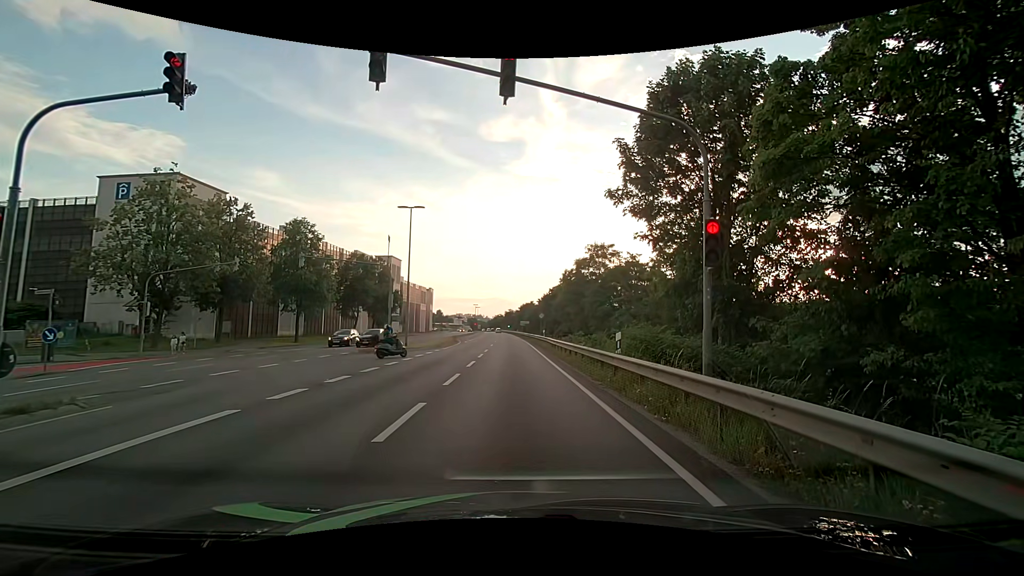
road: primary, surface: asphalt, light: Day
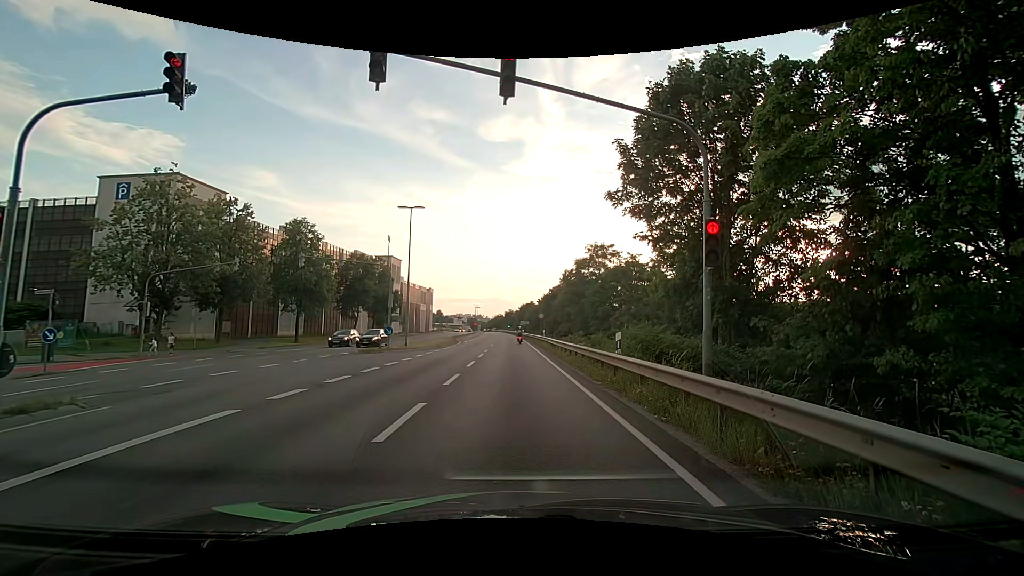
(0.0, +0.1) m; 0°
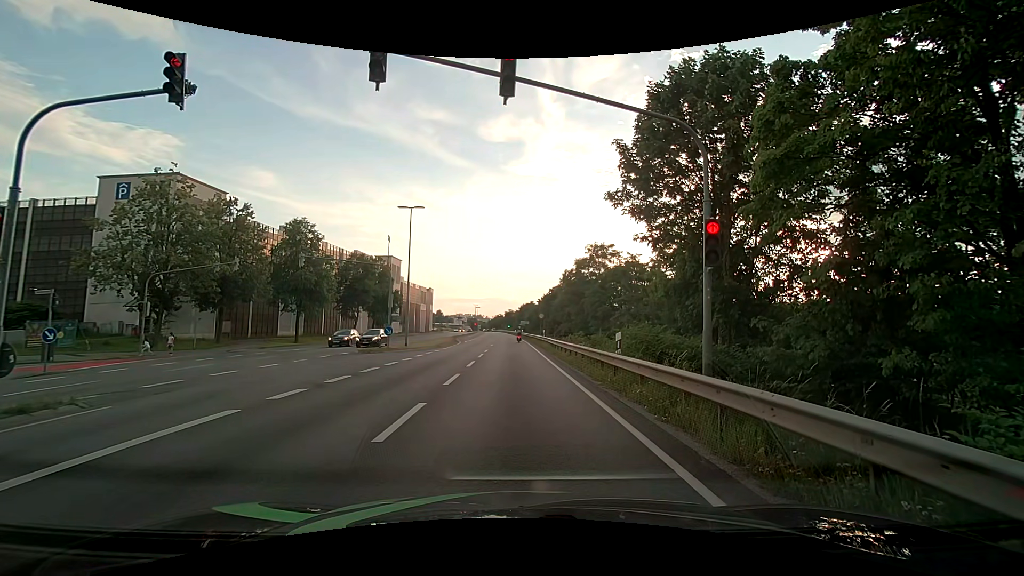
(0.0, 0.0) m; 0°
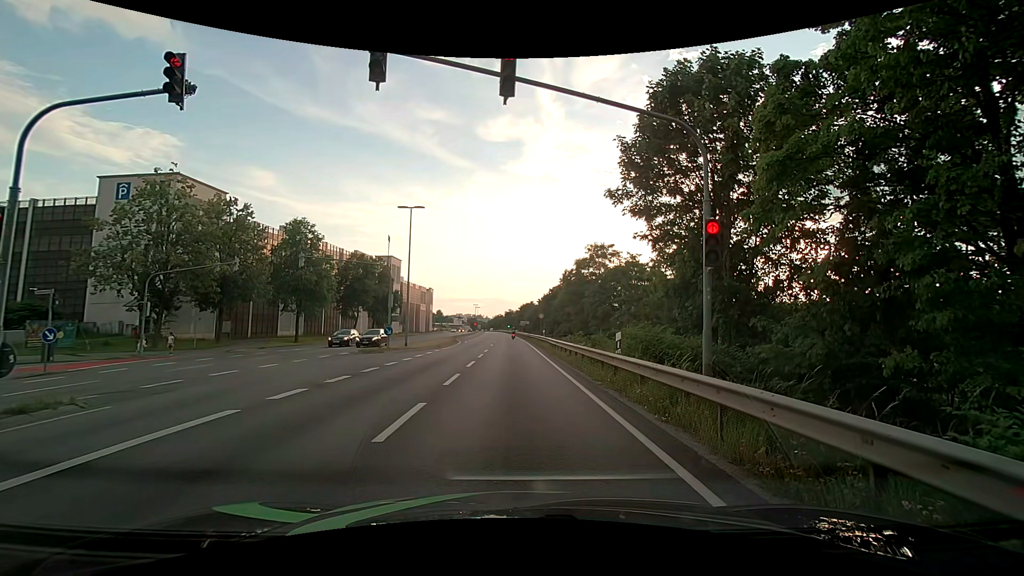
(0.0, 0.0) m; 0°
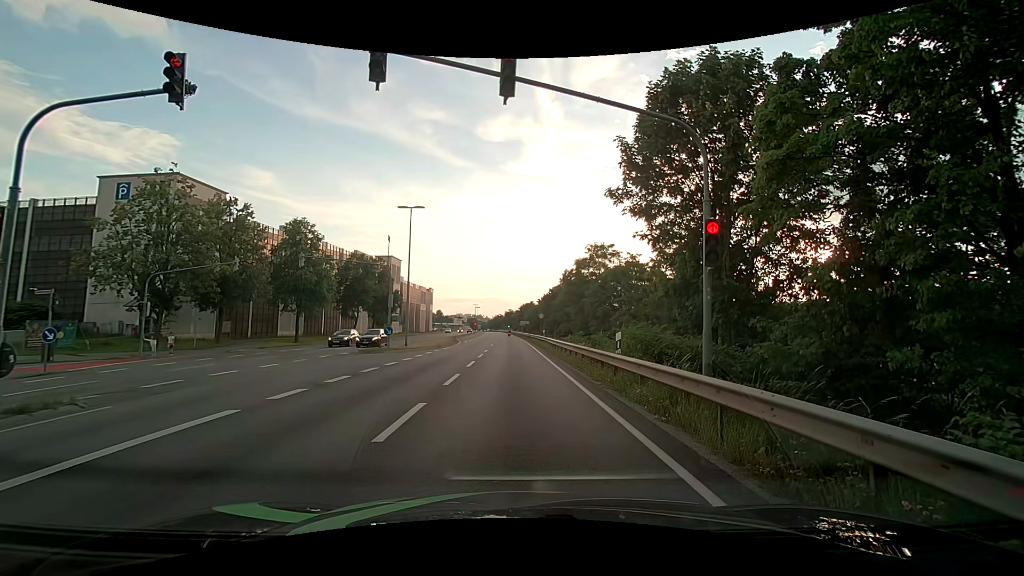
(0.0, 0.0) m; 0°
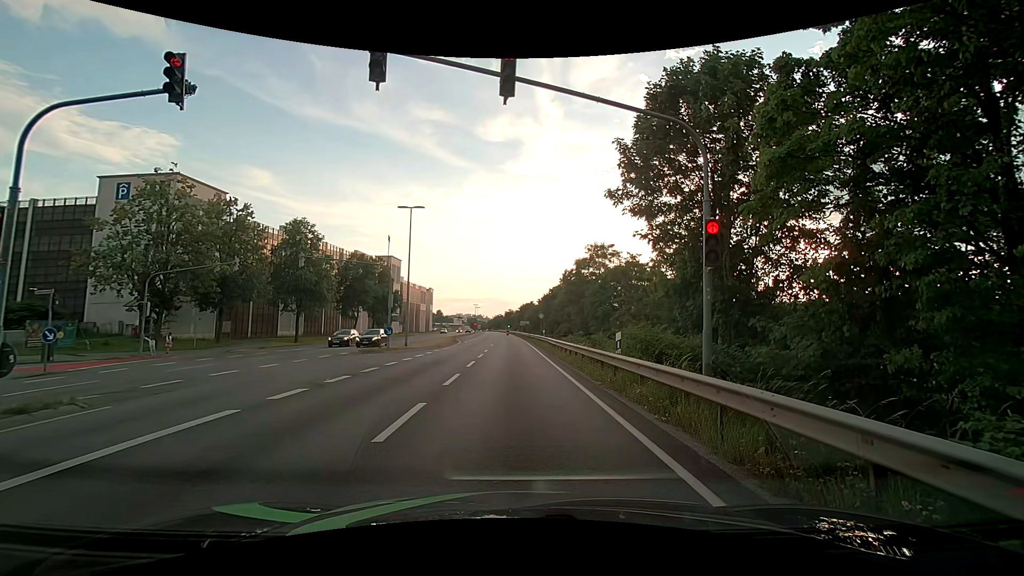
(0.0, 0.0) m; 0°
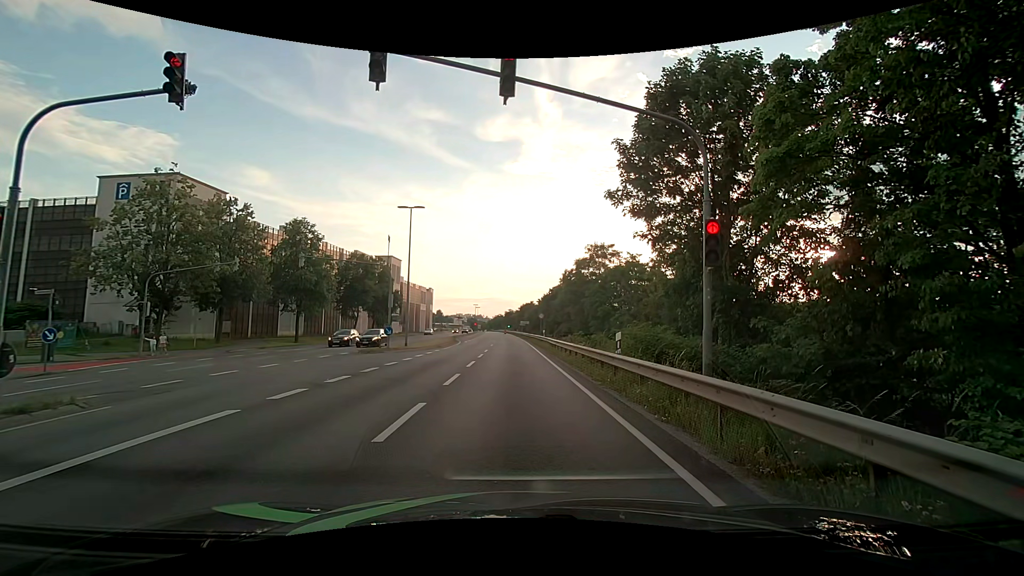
(0.0, 0.0) m; 0°
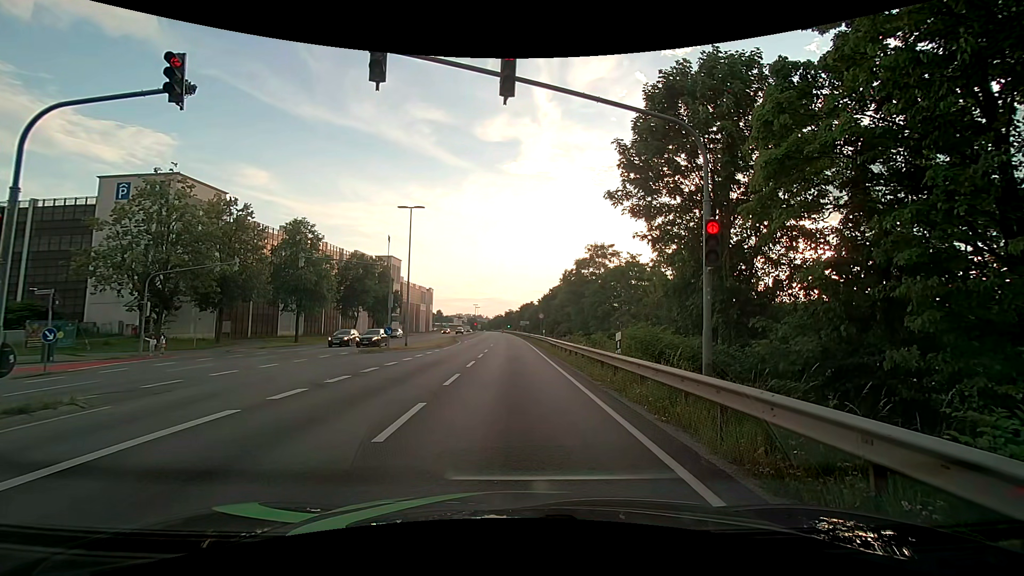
(0.0, 0.0) m; 0°
(0, +10) (0, +20) (-1, +30) (-1, +40) (-2, +50) (-2, +60) (-2, +70) (-3, +80) (-3, +90) (-4, +100) m
